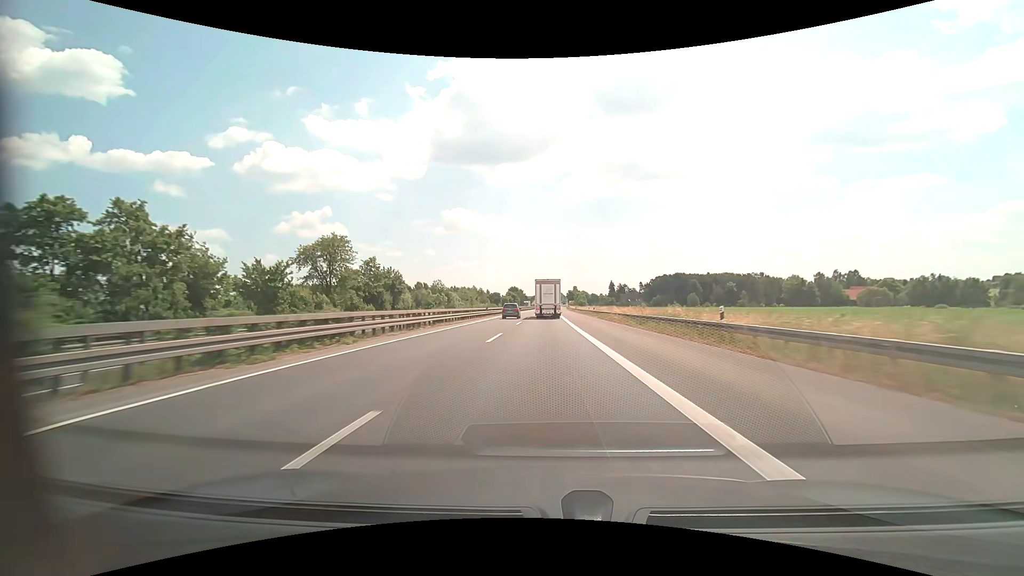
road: motorway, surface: asphalt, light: Day
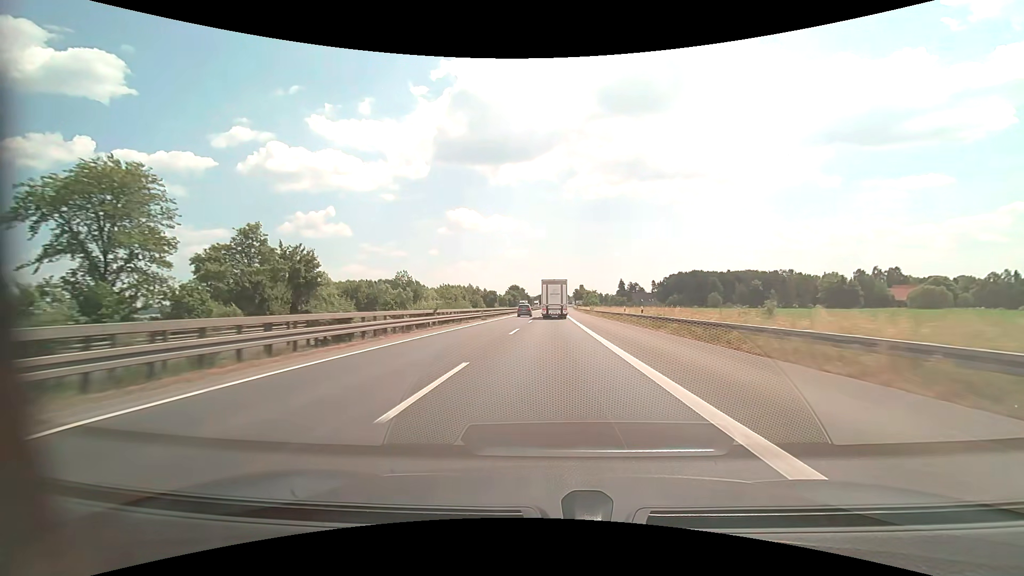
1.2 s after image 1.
(-0.1, +30.6) m; 0°
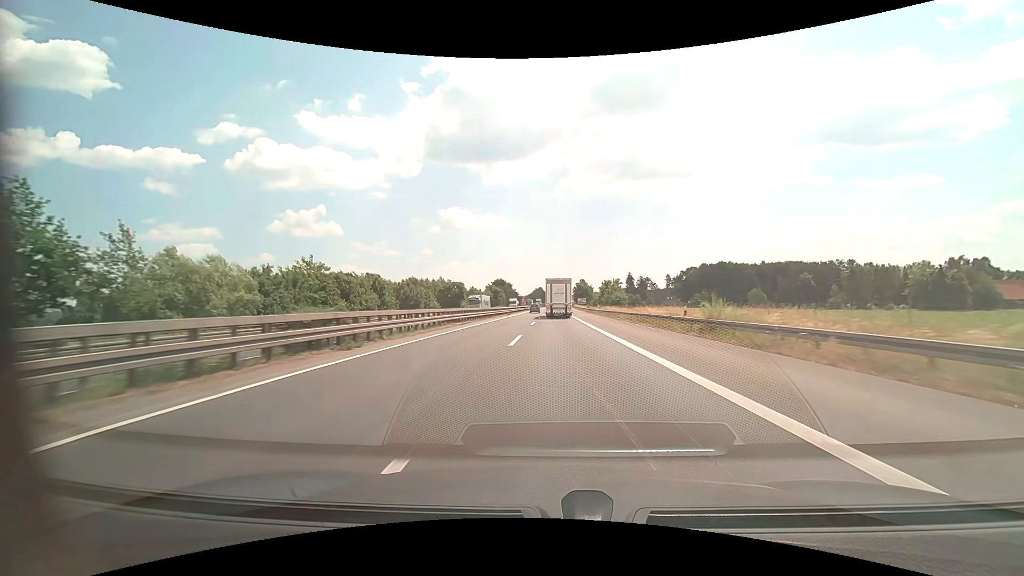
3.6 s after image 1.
(+0.1, +61.5) m; +1°
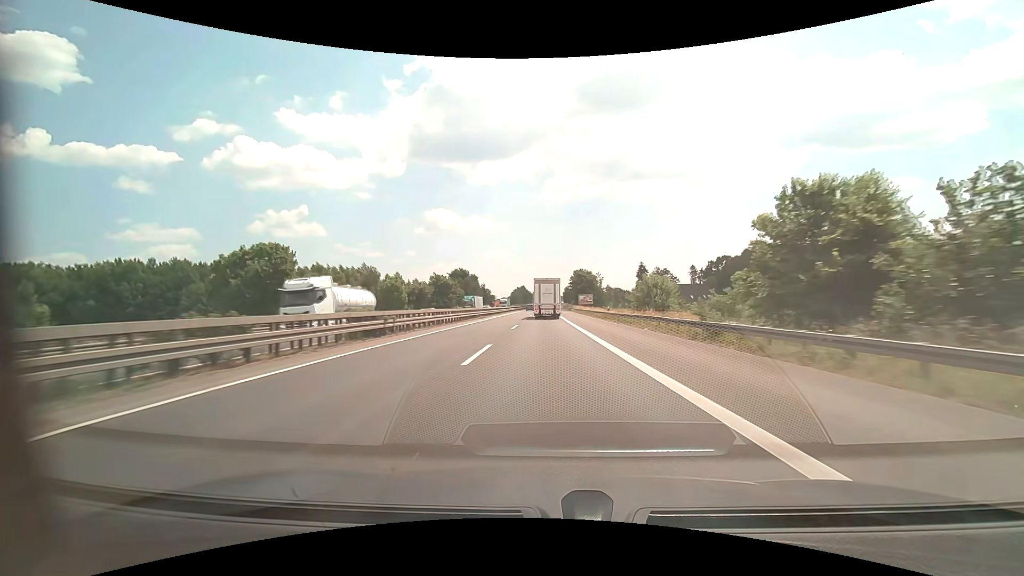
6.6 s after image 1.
(+1.5, +77.2) m; +2°
(0, +10) (0, +20) (0, +30) (0, +40) (0, +50) (0, +60) (0, +70) (0, +80) (0, +90) (0, +100) m
